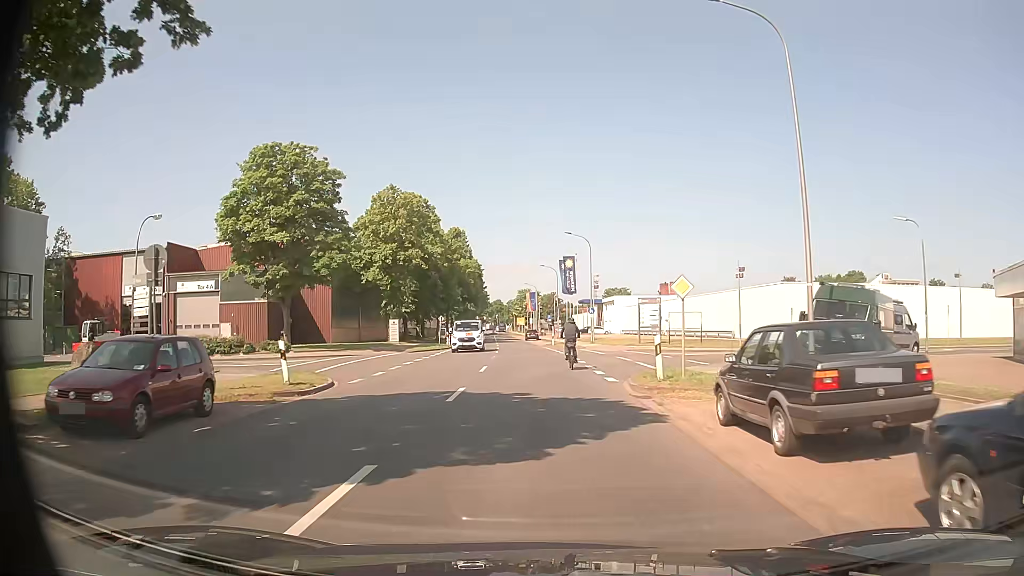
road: tertiary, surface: asphalt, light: Day
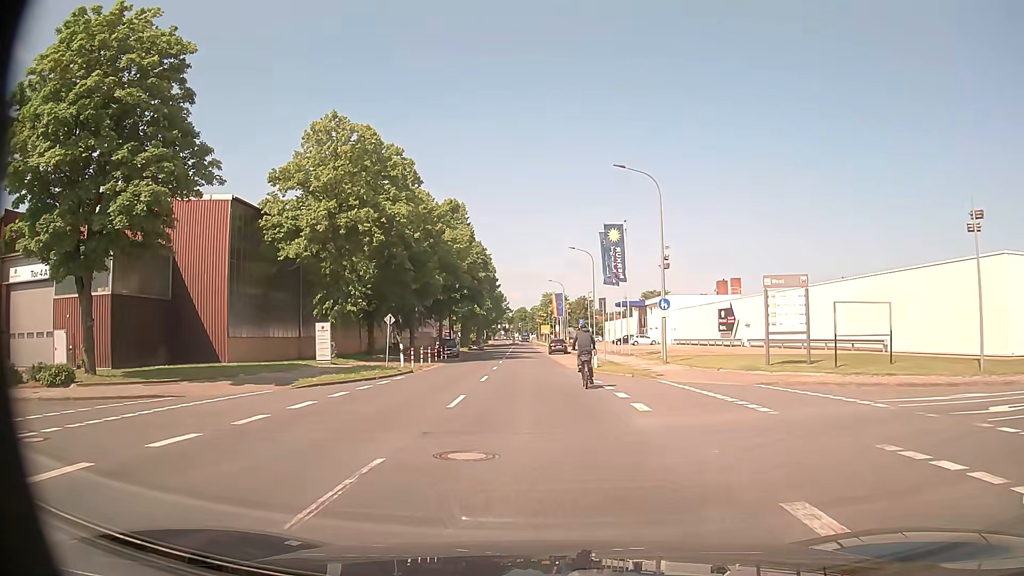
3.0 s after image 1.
(-0.6, +26.0) m; -2°
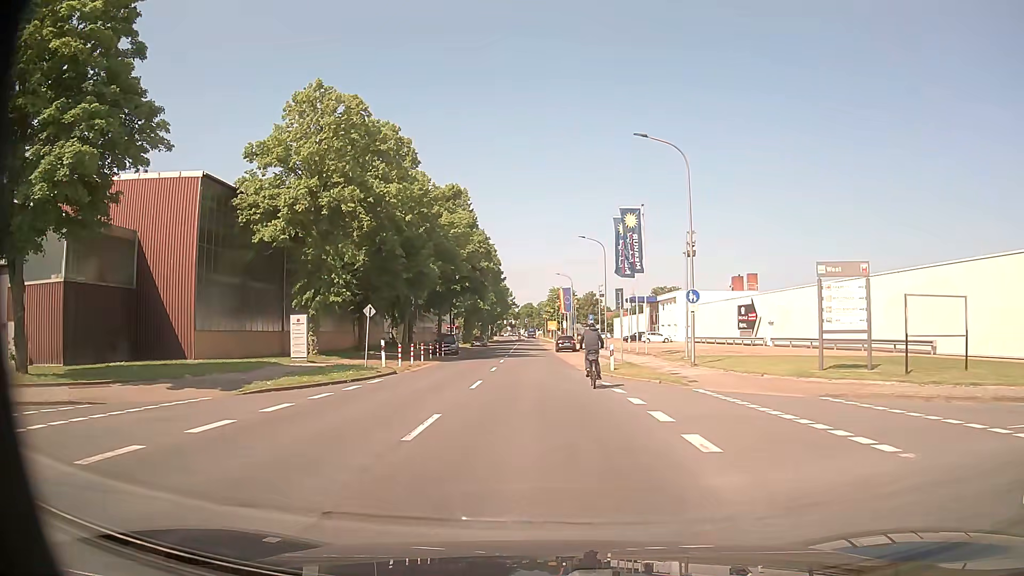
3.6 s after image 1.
(-0.1, +4.8) m; -1°
(0, +10) (0, +20) (-1, +30) (-1, +40) (-1, +50) (-2, +60) (-2, +70) (-2, +80) (-2, +90) (-3, +100) m
